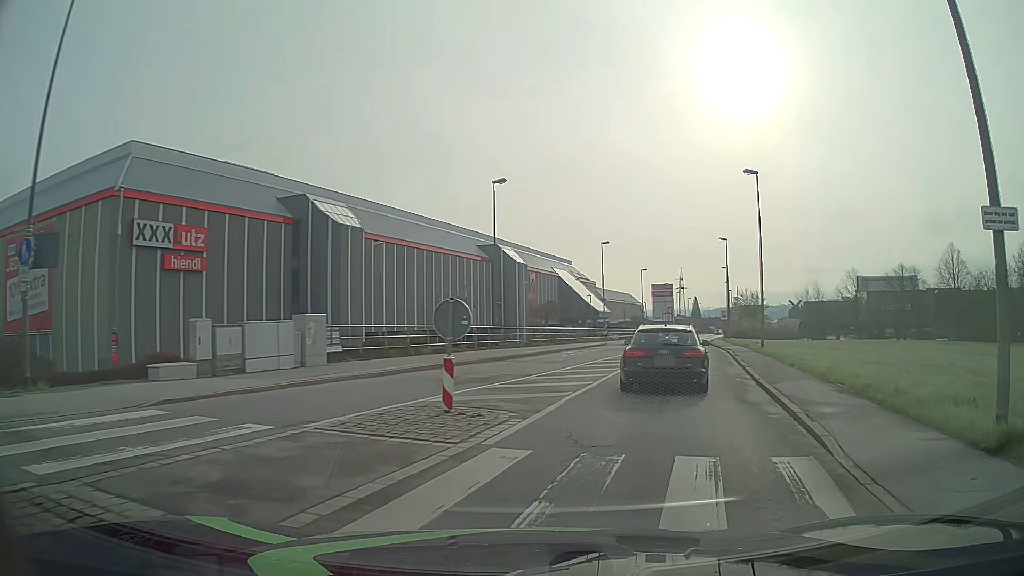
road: tertiary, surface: asphalt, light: Day
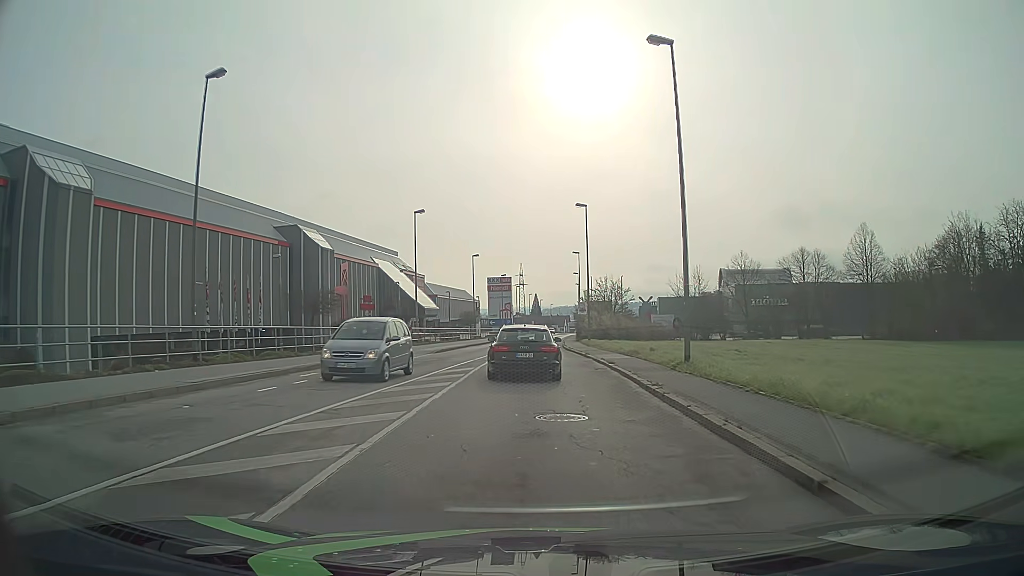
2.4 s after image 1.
(+3.2, +18.5) m; +13°
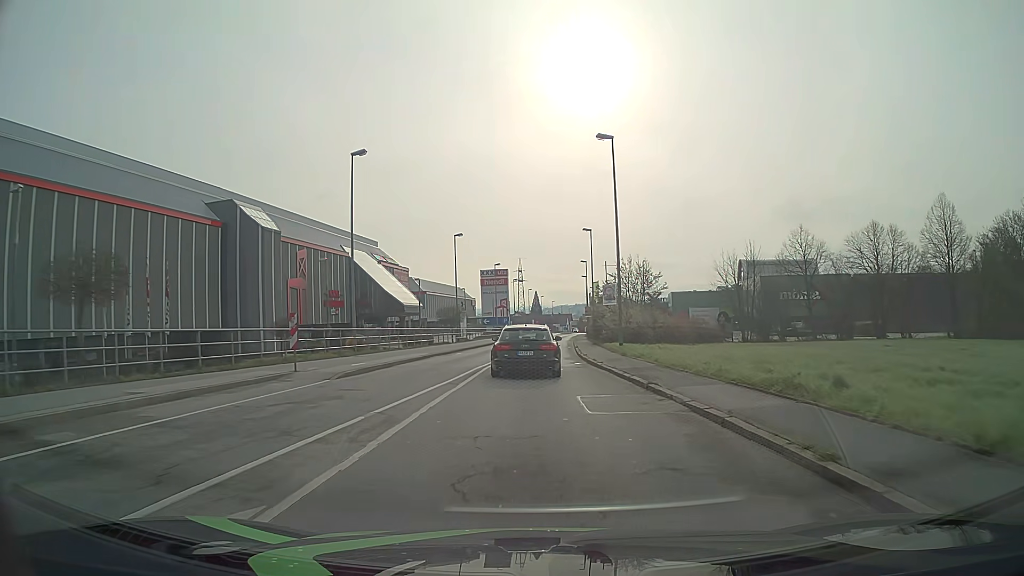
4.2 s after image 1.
(0.0, +18.0) m; 0°
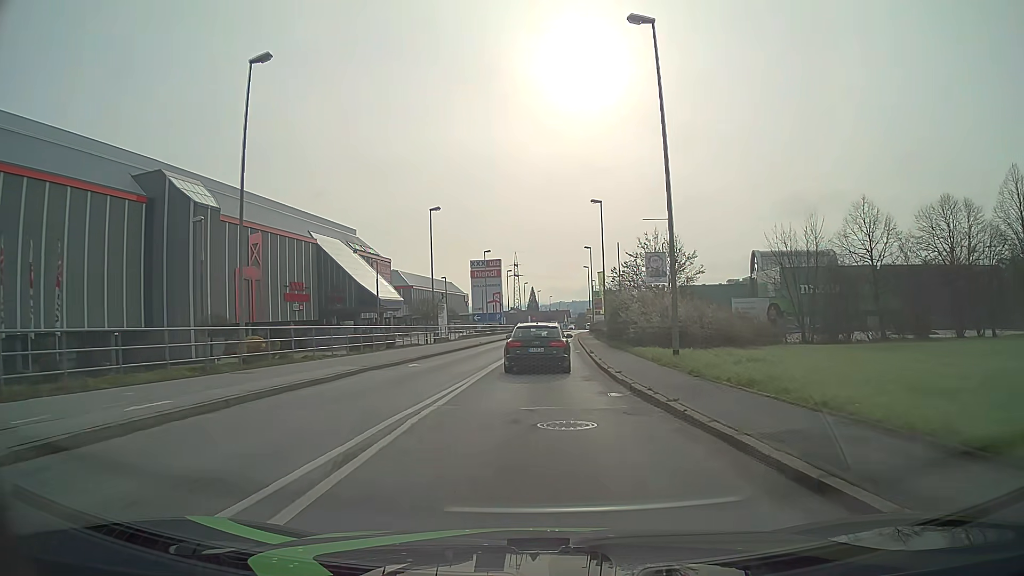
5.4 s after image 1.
(+0.1, +12.9) m; +1°
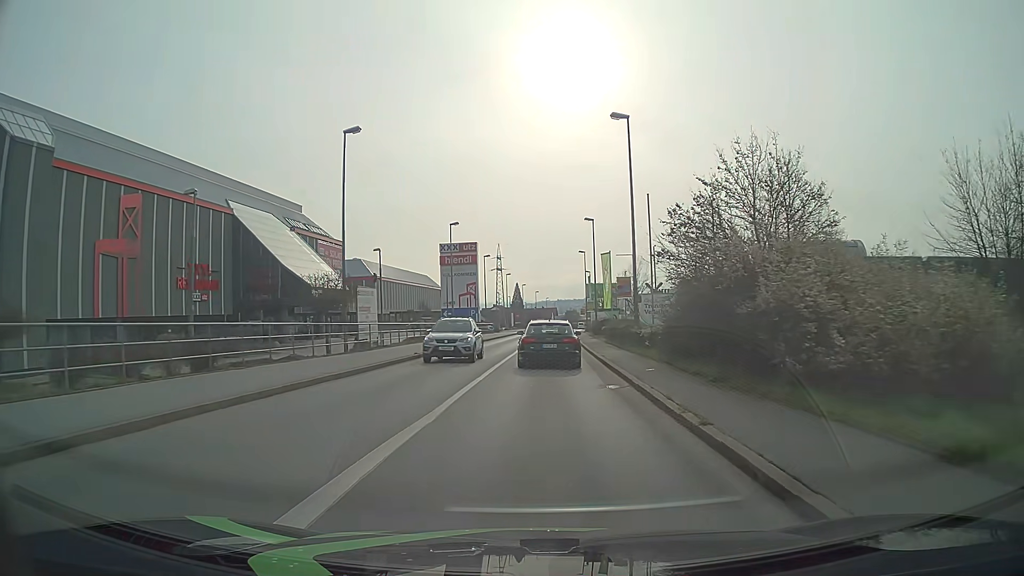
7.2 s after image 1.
(+0.2, +20.7) m; +1°
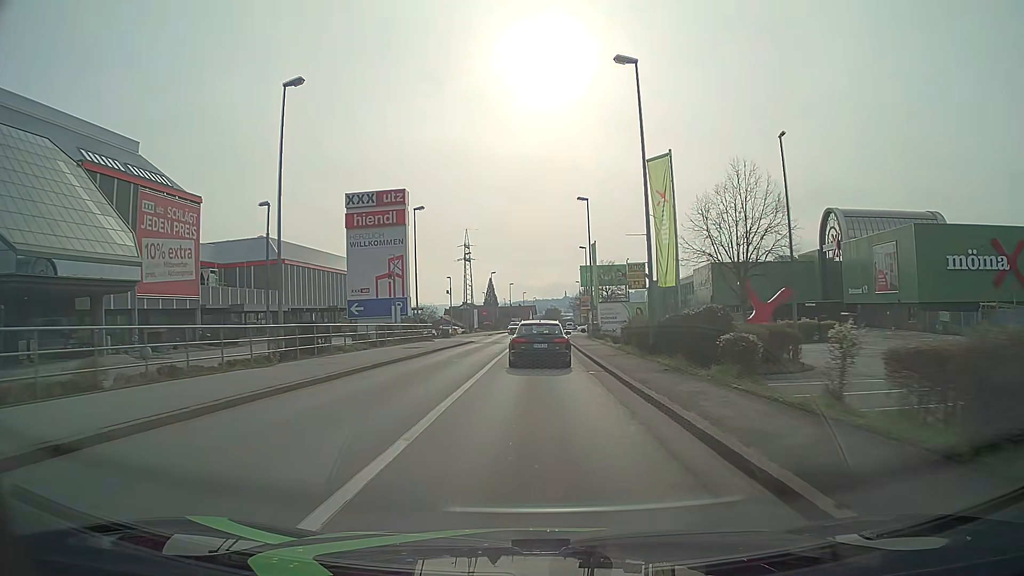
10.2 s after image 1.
(+0.7, +36.6) m; +2°
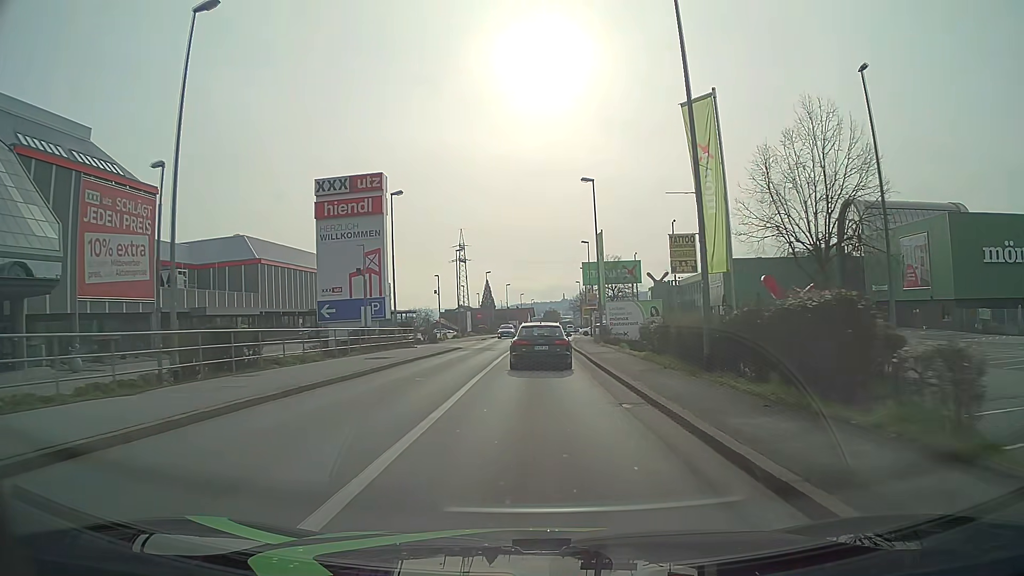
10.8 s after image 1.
(0.0, +7.3) m; 0°
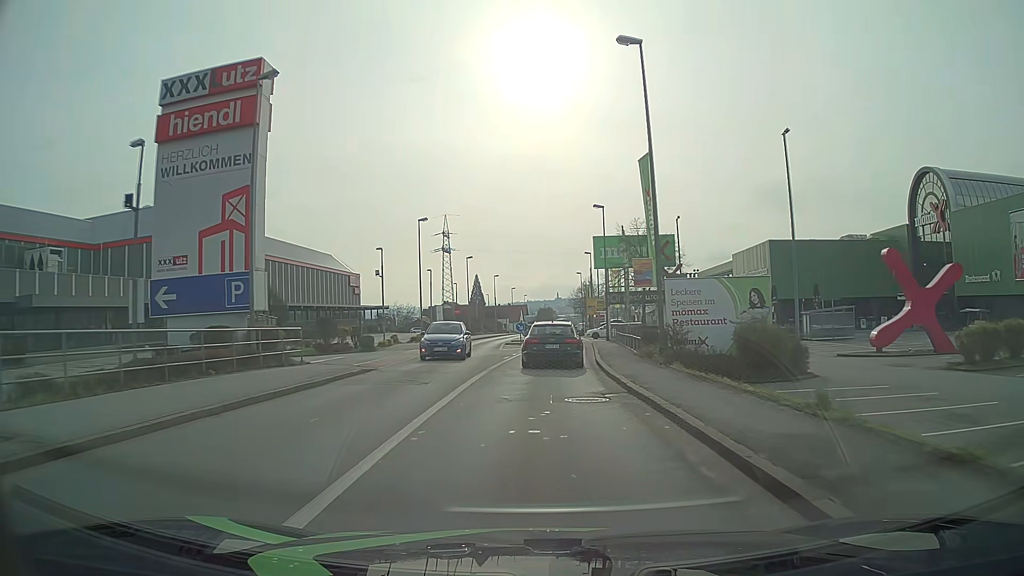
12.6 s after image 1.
(+0.3, +21.5) m; +1°
(0, +10) (0, +20) (+1, +30) (+1, +40) (+2, +50) (+2, +60) (+3, +70) (+3, +80) (+4, +90) (+4, +100) m
